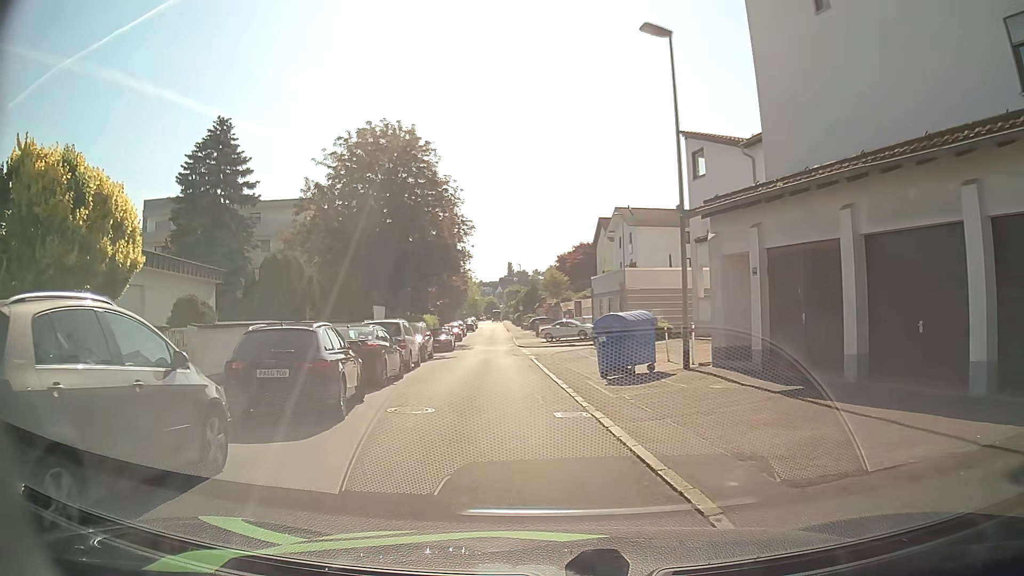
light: Day
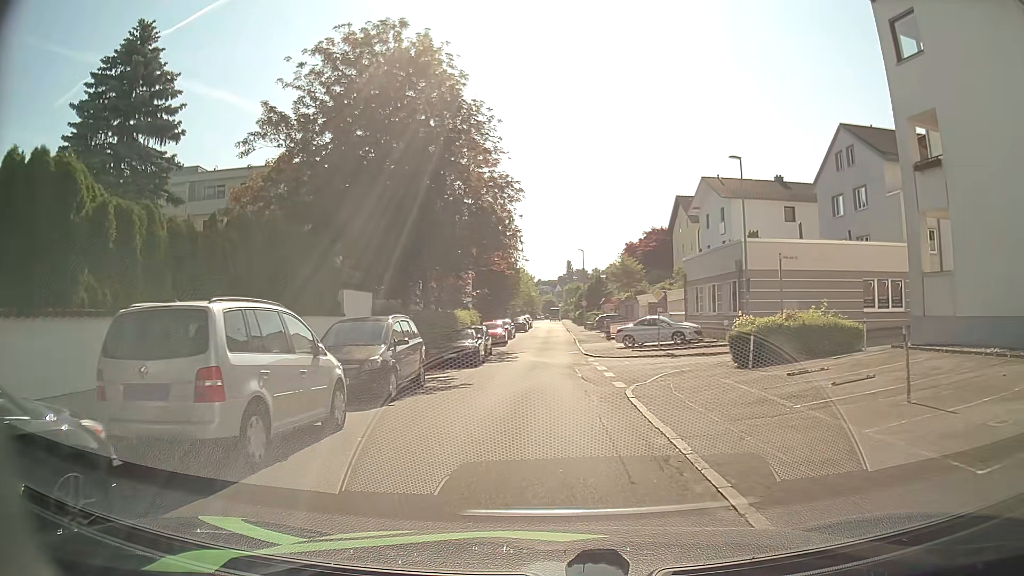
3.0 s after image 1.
(-0.8, +15.4) m; -4°
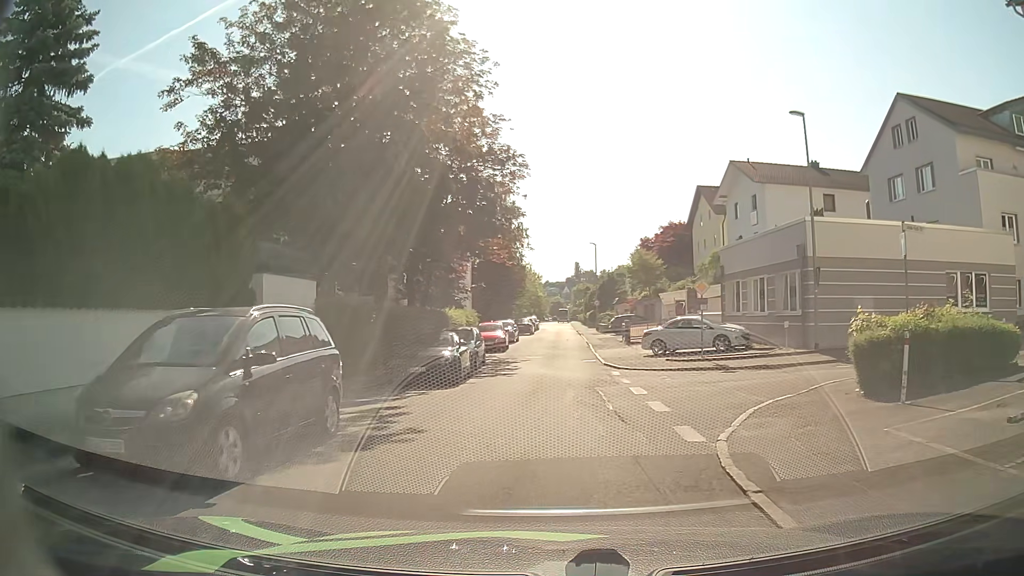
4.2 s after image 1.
(-0.1, +7.1) m; -1°
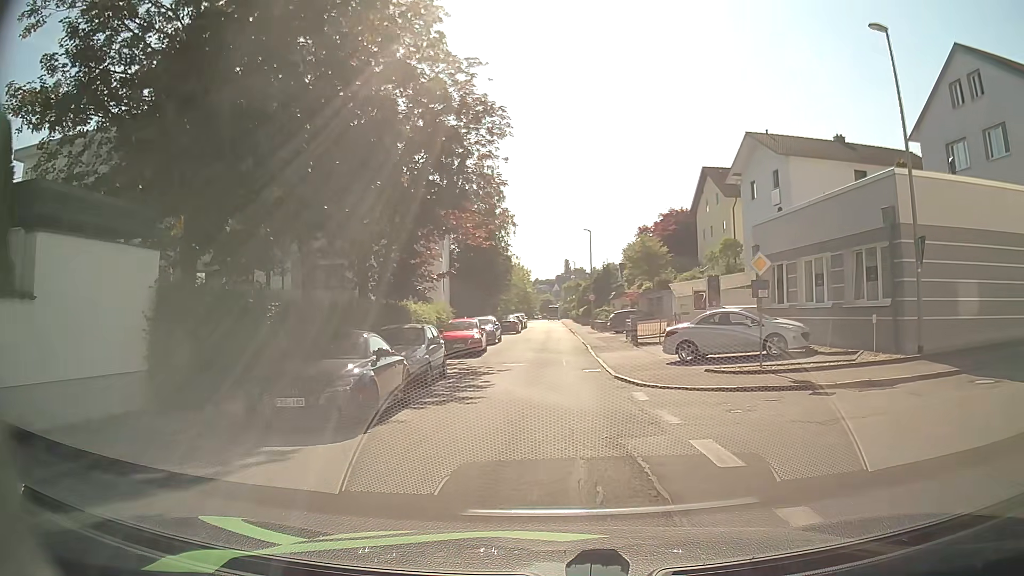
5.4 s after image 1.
(0.0, +7.5) m; +1°
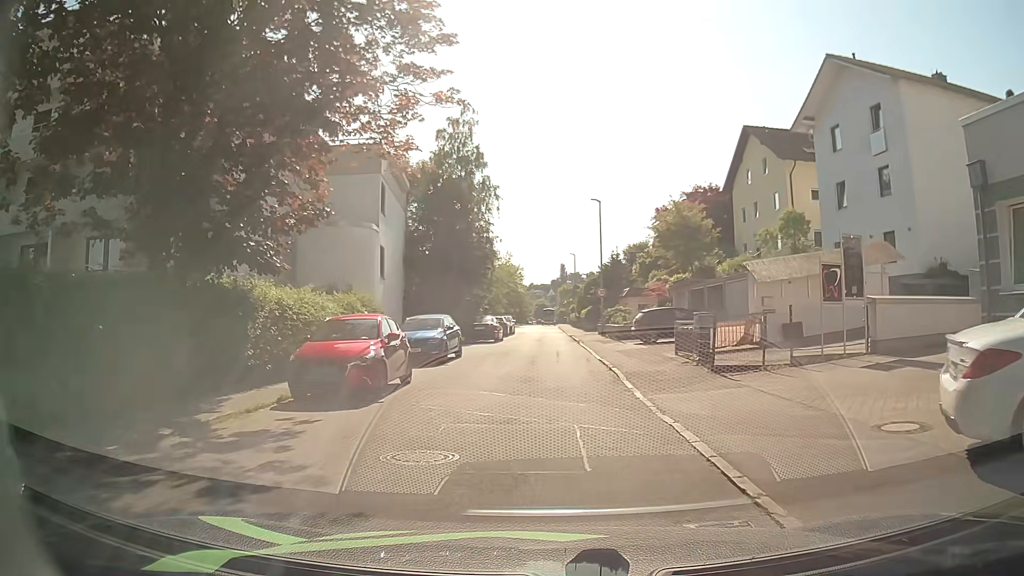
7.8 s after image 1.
(0.0, +15.4) m; 0°
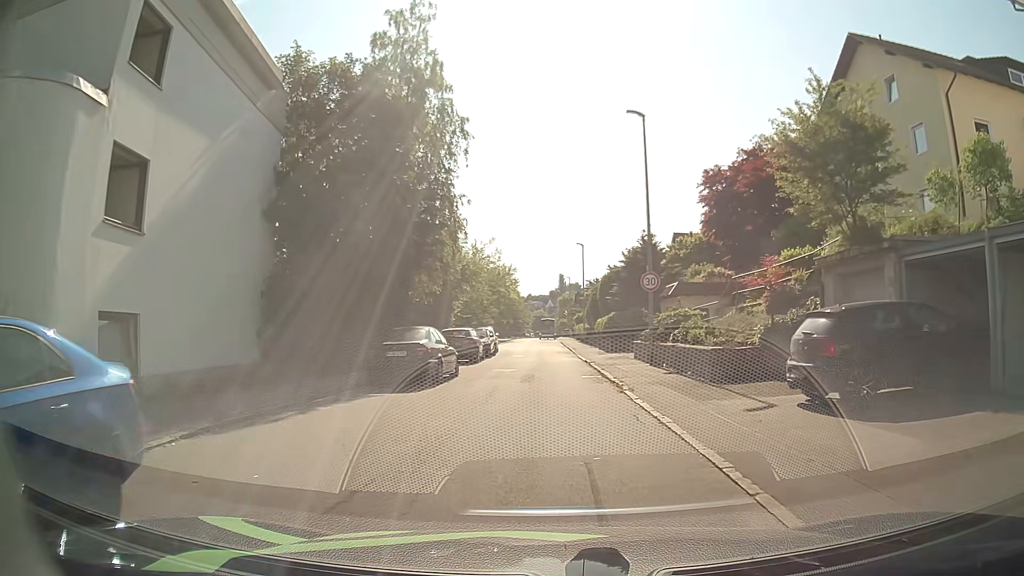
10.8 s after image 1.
(+0.1, +19.2) m; +1°
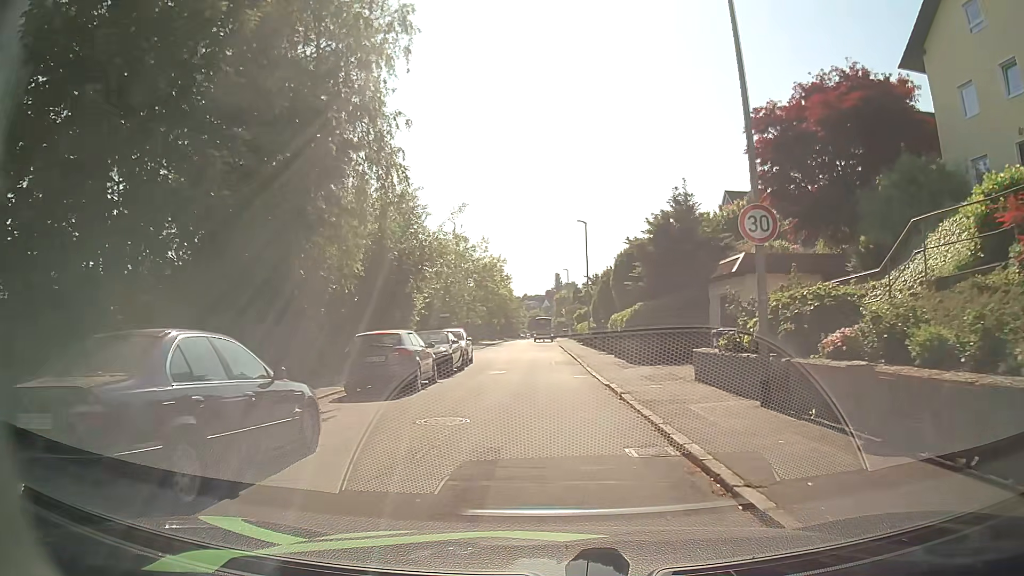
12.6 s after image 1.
(0.0, +11.7) m; 0°
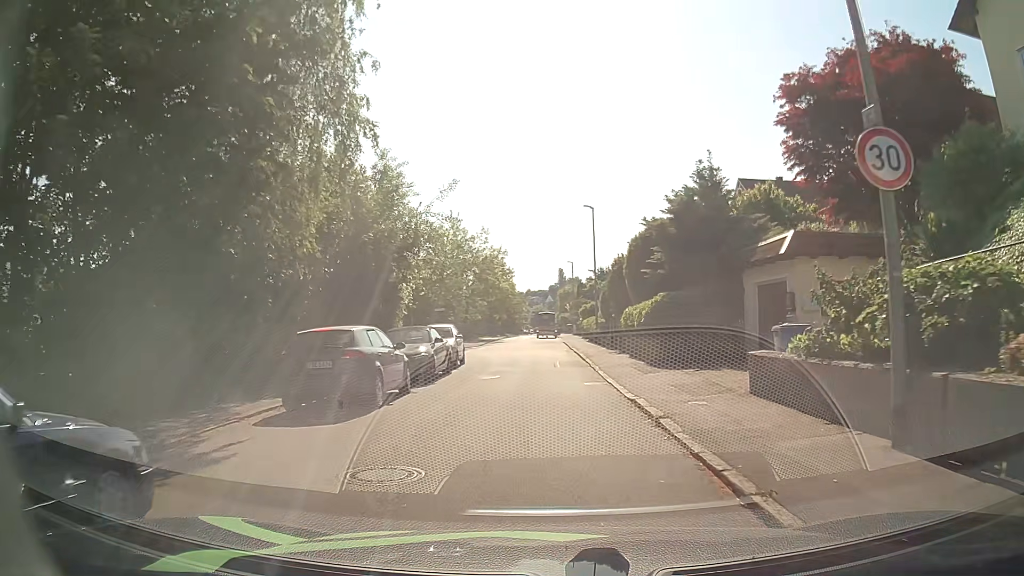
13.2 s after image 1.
(0.0, +3.9) m; -1°
(0, +10) (0, +20) (0, +30) (-1, +40) (-1, +50) (-2, +60) (-3, +70) (-3, +80) (-3, +90) (-3, +100) m
